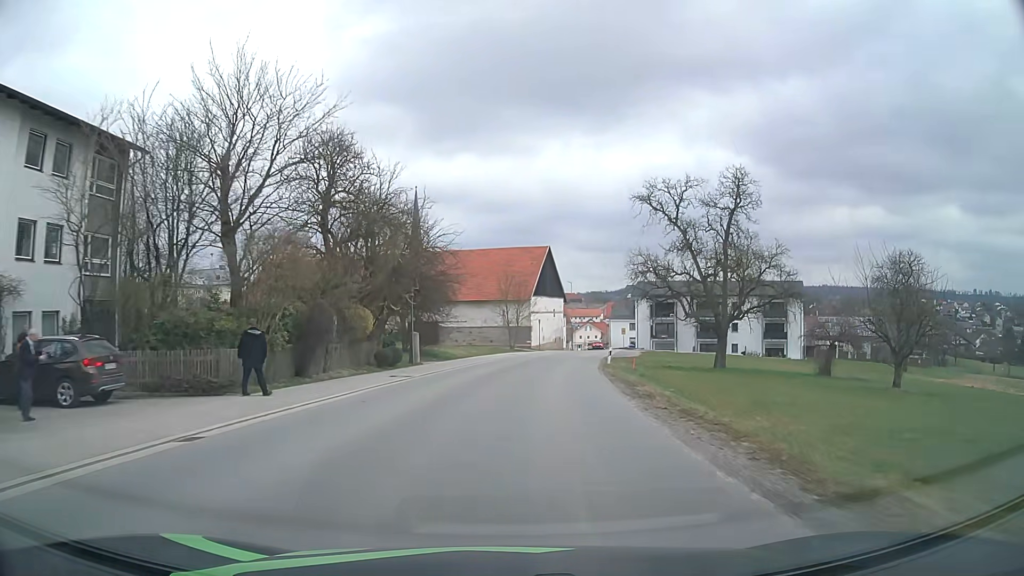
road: tertiary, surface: asphalt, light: Day
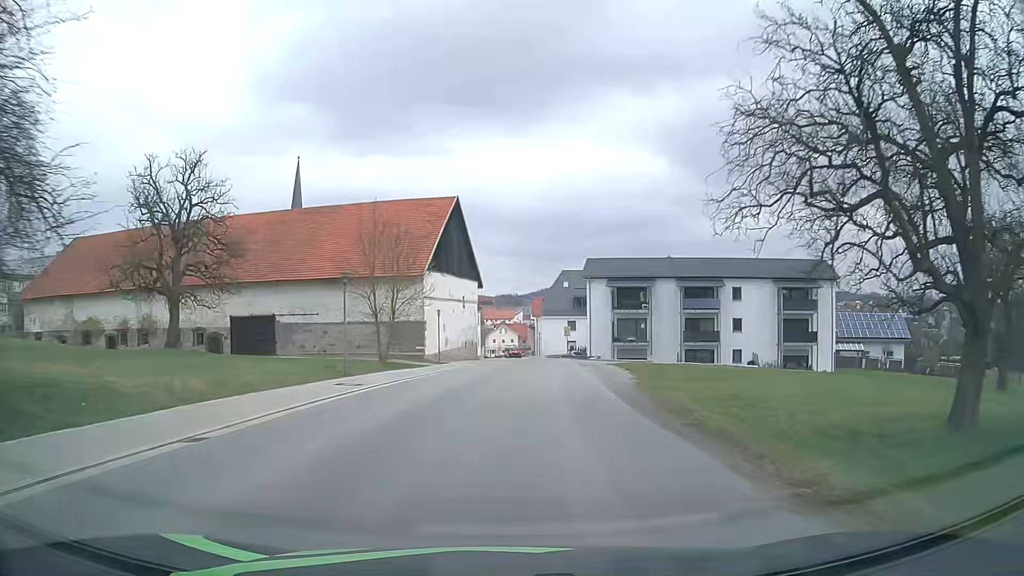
(+2.2, +34.1) m; +8°
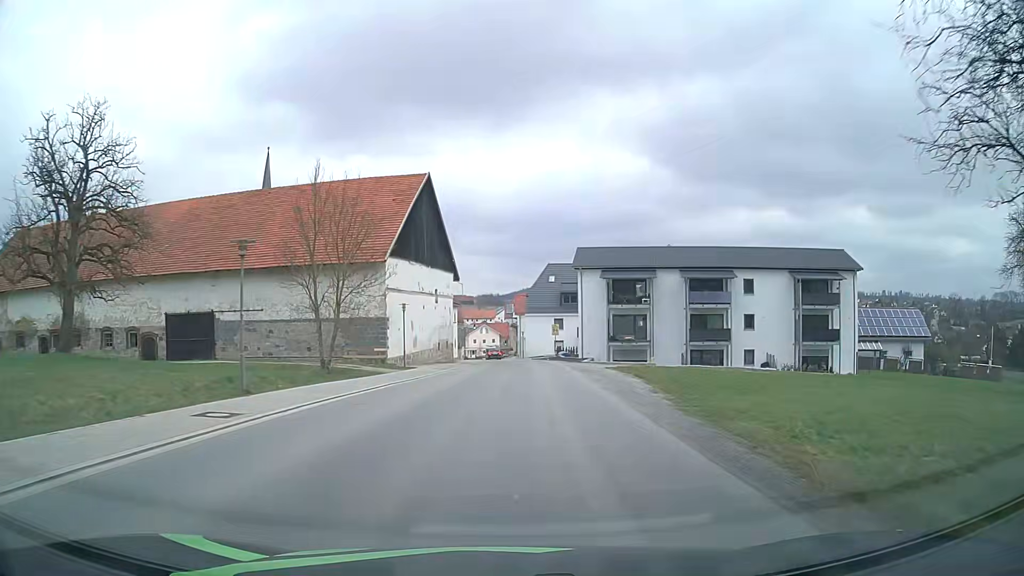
(+0.1, +8.3) m; +2°
(0, +10) (0, +20) (+1, +30) (+1, +40) (+1, +50) (+1, +60) (0, +70) (0, +80) (-1, +90) (-2, +100) m
